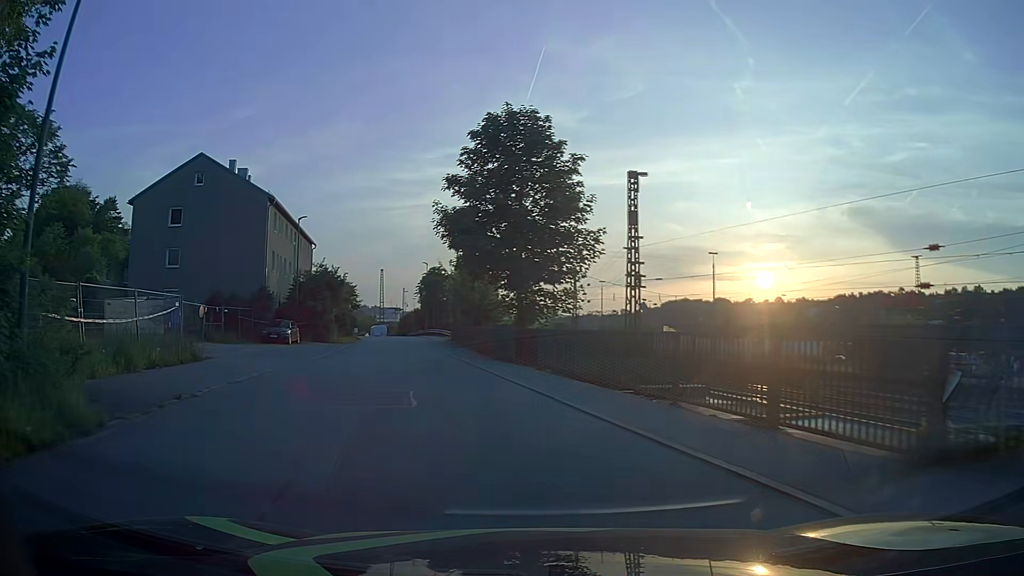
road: residential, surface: asphalt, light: Day
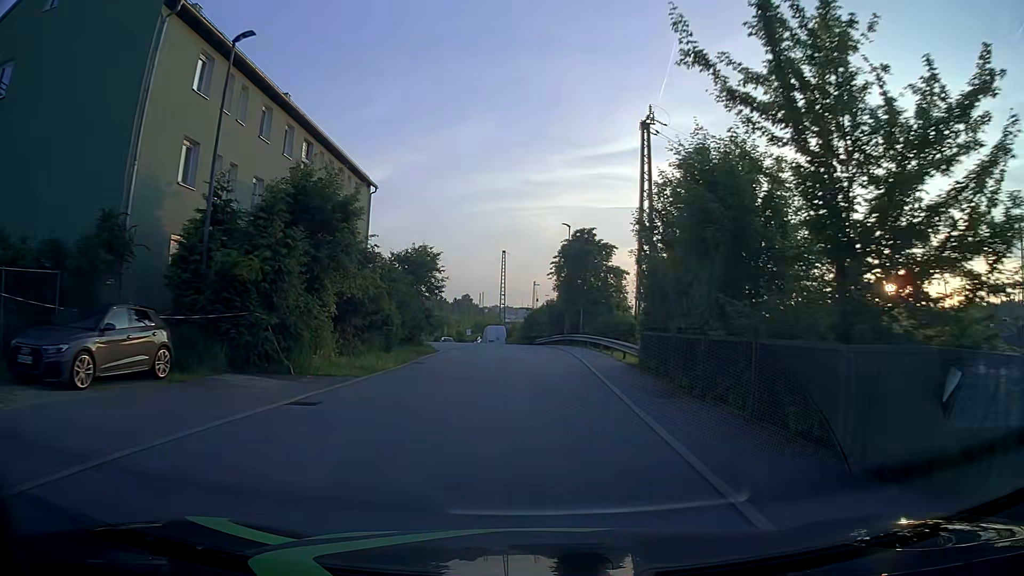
(-4.6, +30.0) m; -11°
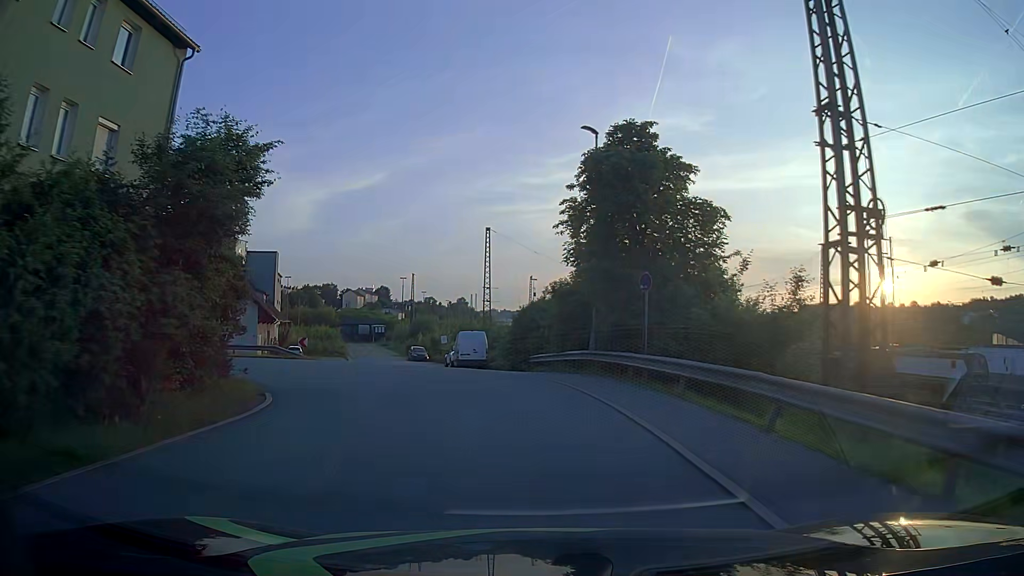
(+0.3, +23.2) m; +1°
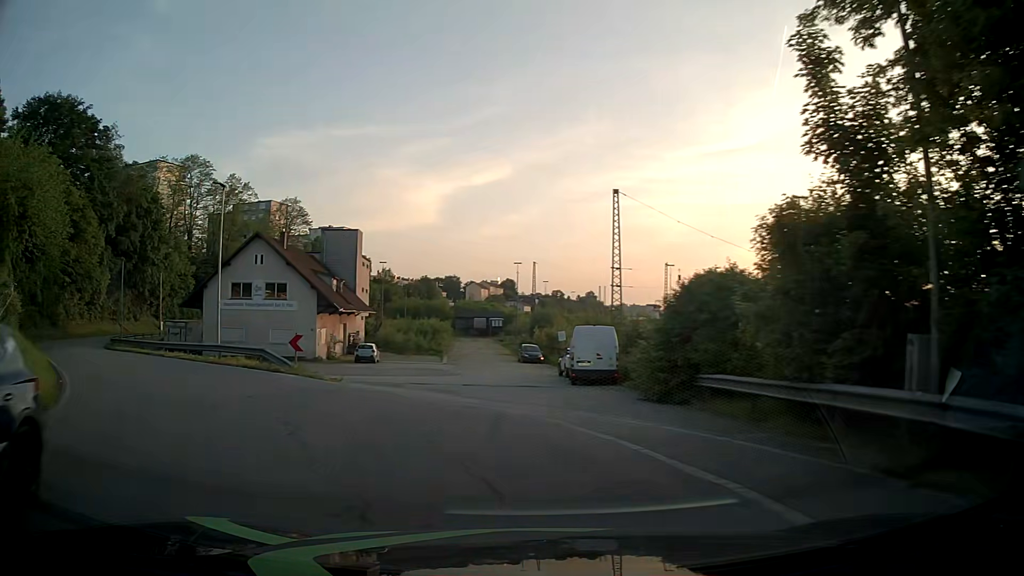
(-0.9, +15.3) m; -11°
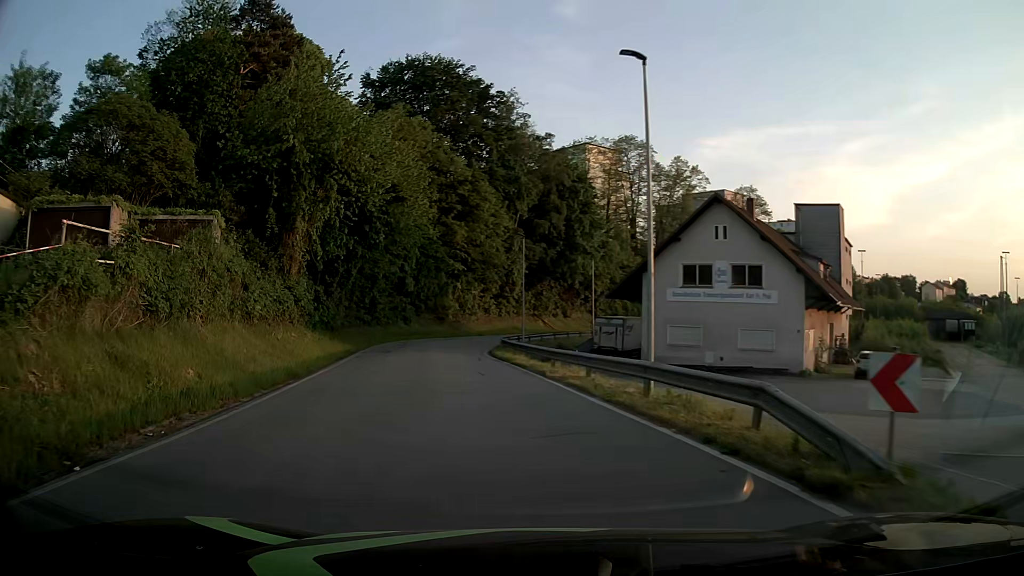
(-5.4, +14.1) m; -39°
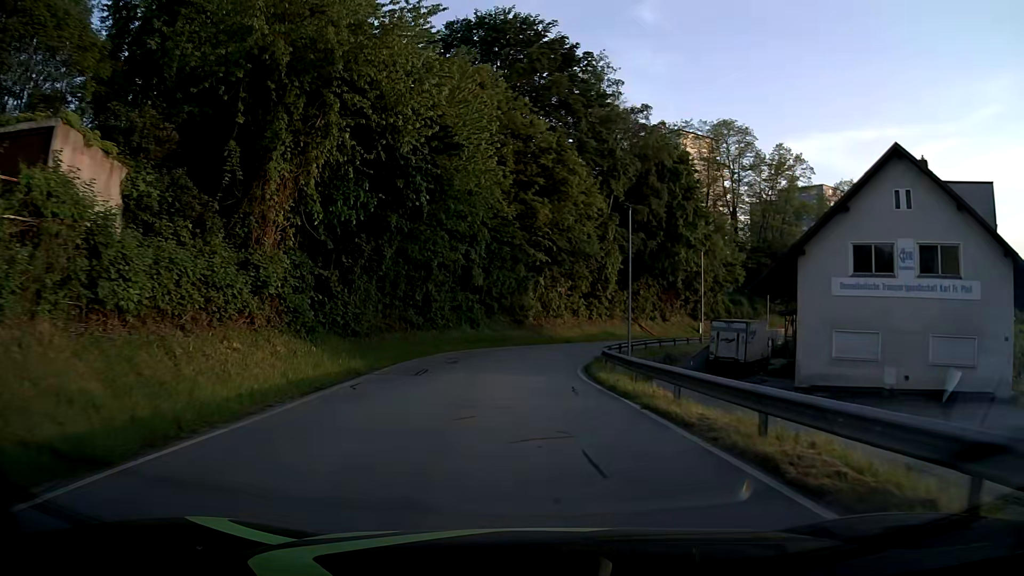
(-1.0, +12.0) m; -7°
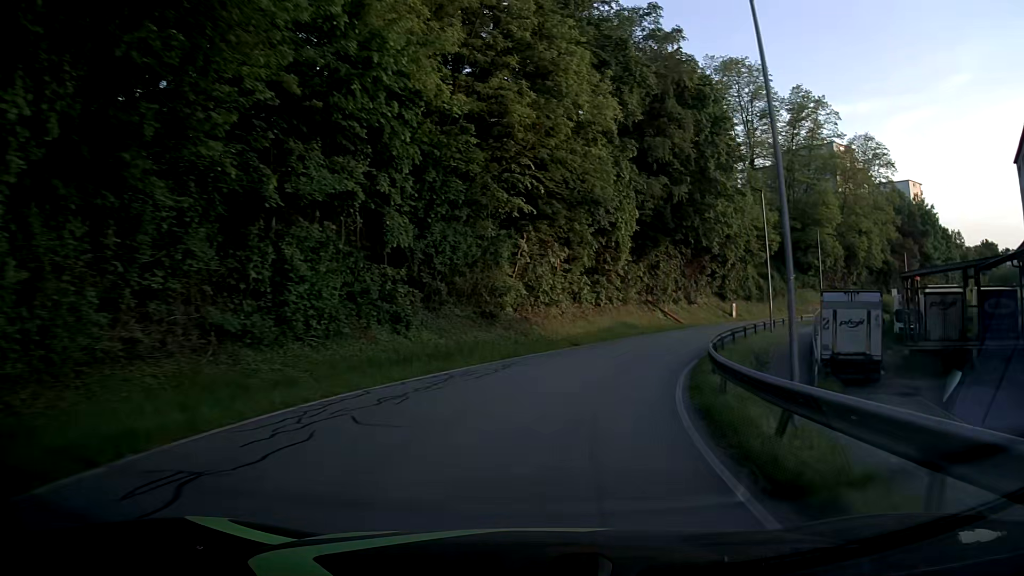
(-0.1, +20.4) m; +2°
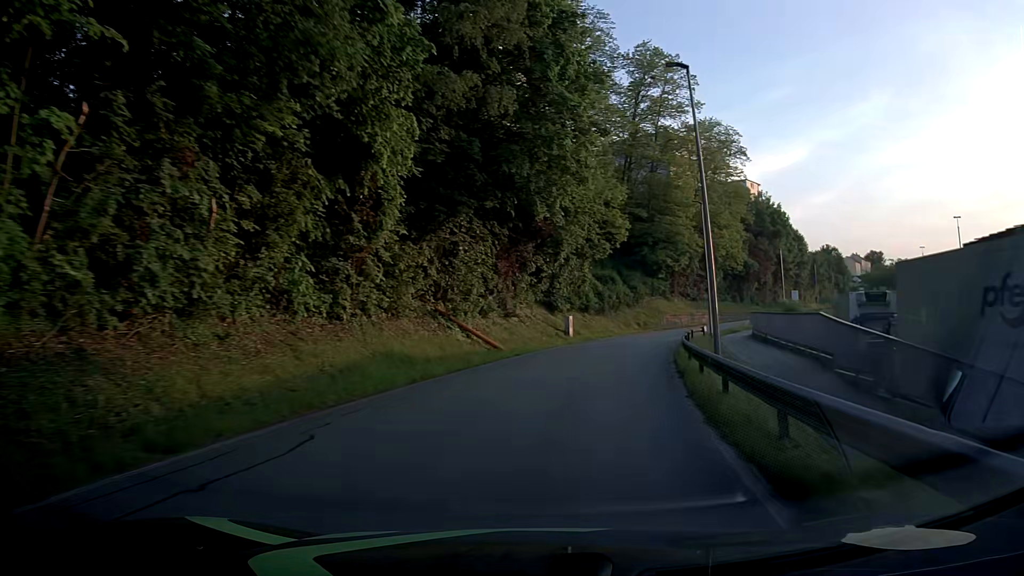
(+3.2, +21.4) m; +17°
